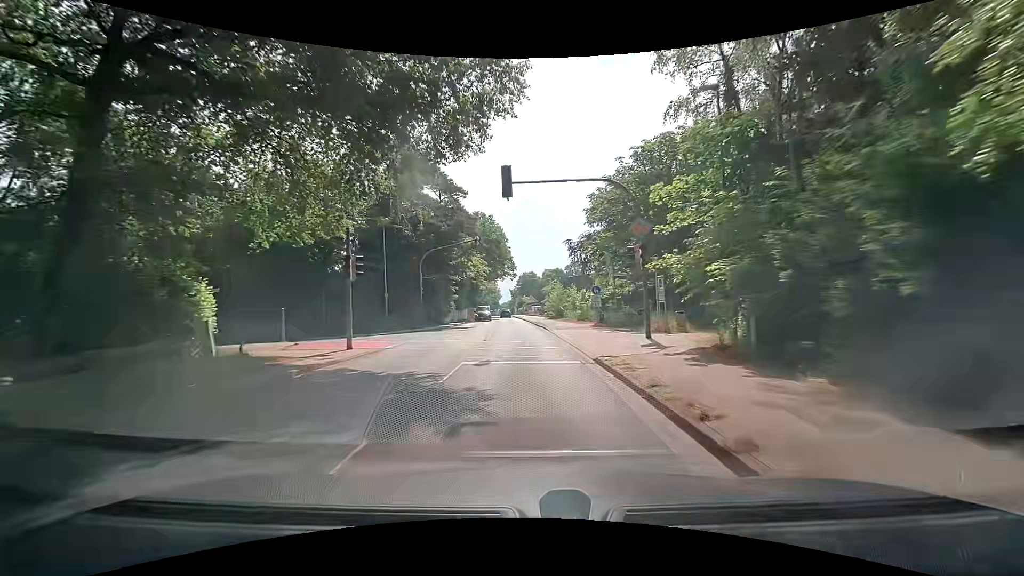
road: tertiary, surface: asphalt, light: Day
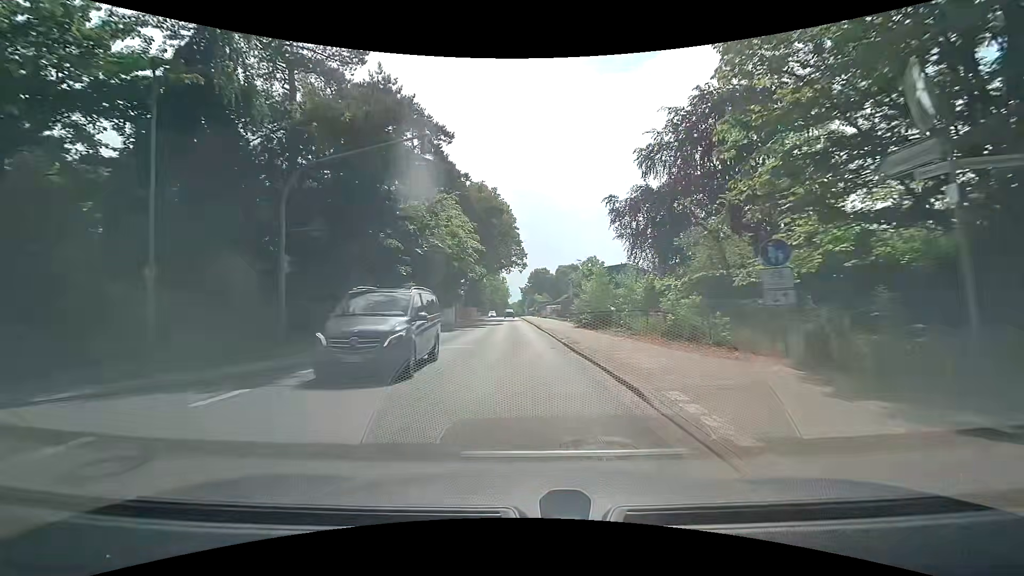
(-0.6, +22.9) m; -1°
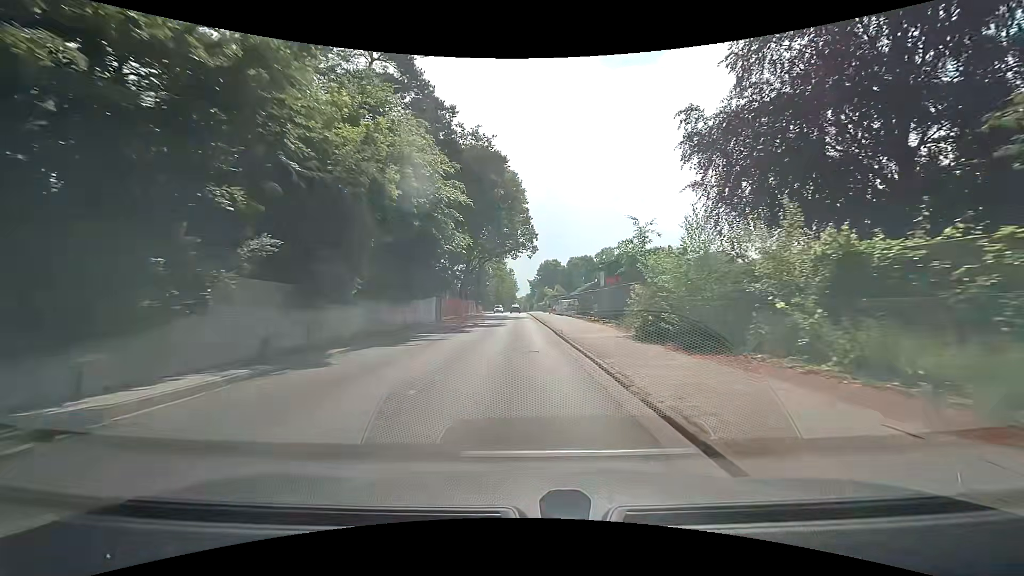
(-0.3, +15.3) m; -1°
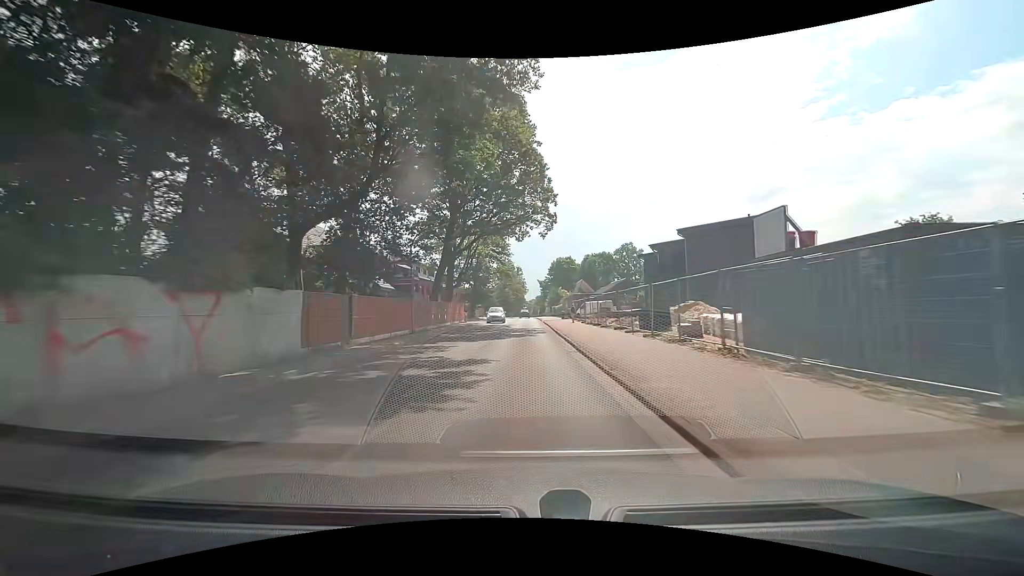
(-0.4, +23.0) m; -2°
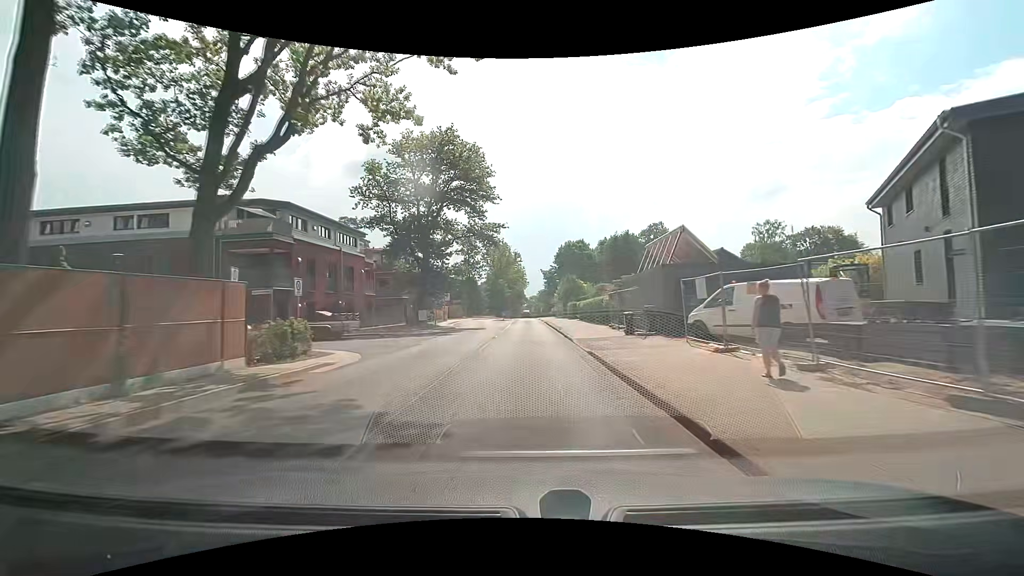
(+0.2, +38.3) m; 0°
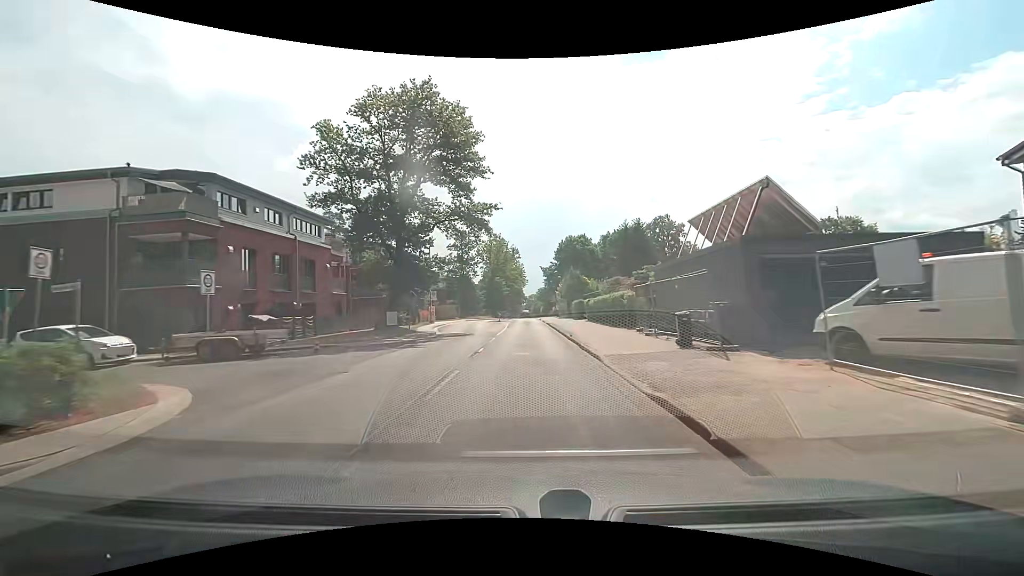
(0.0, +7.6) m; +1°
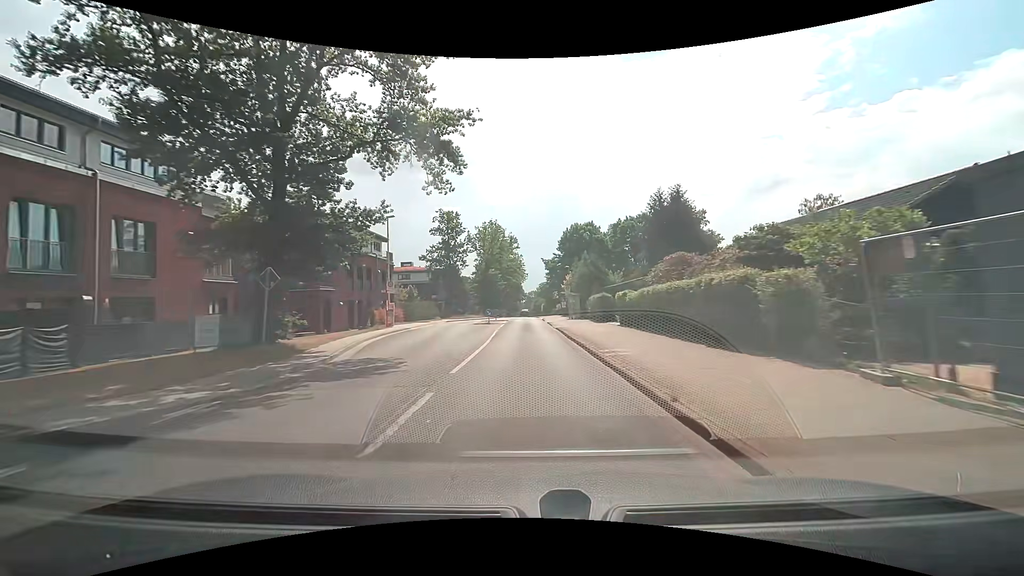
(-0.2, +15.3) m; 0°
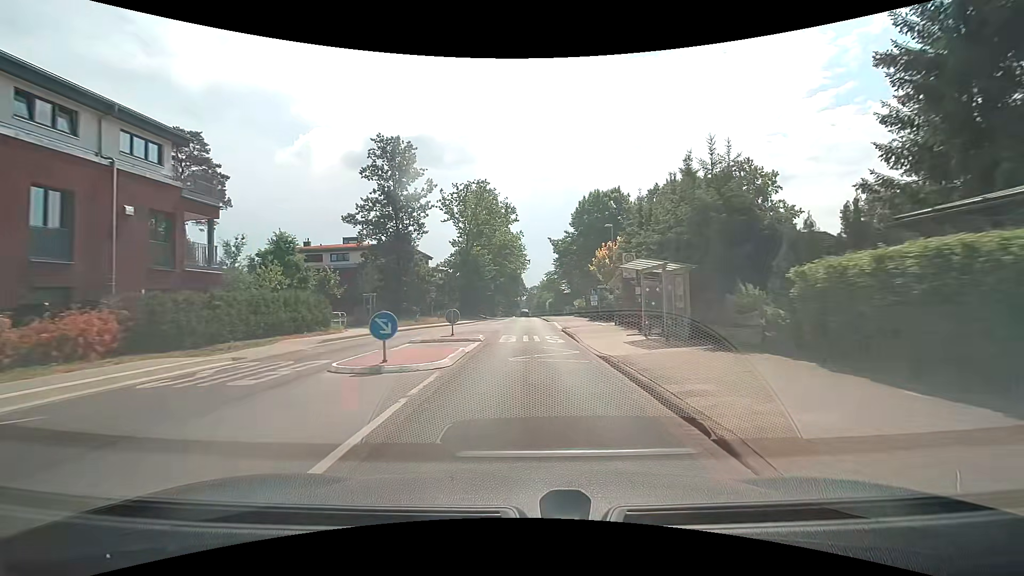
(-0.1, +30.7) m; 0°
(0, +10) (0, +20) (0, +30) (0, +40) (0, +50) (0, +60) (0, +70) (0, +80) (0, +90) (0, +100) m
